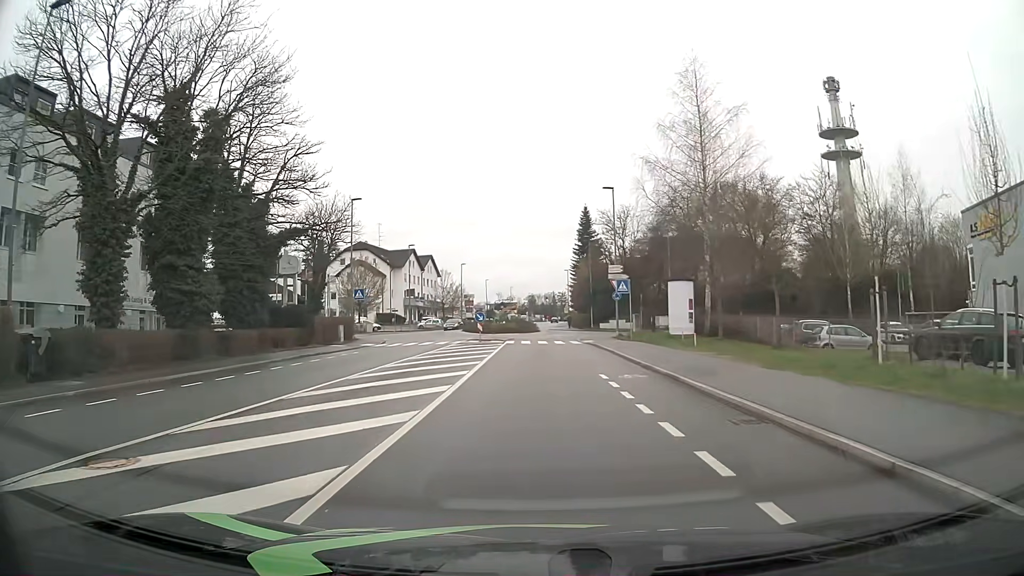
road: tertiary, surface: asphalt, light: Day
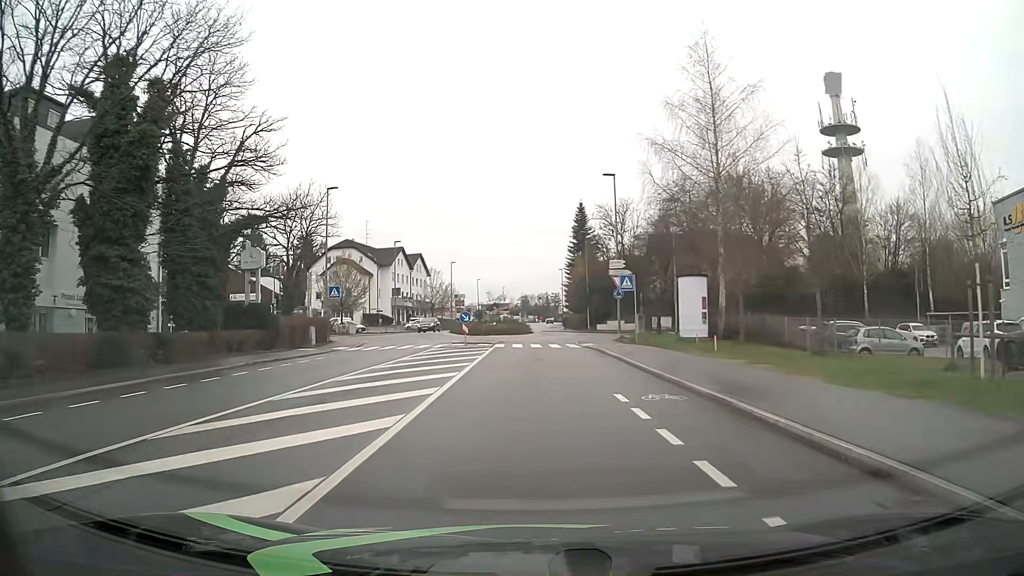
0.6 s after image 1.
(0.0, +4.5) m; +1°
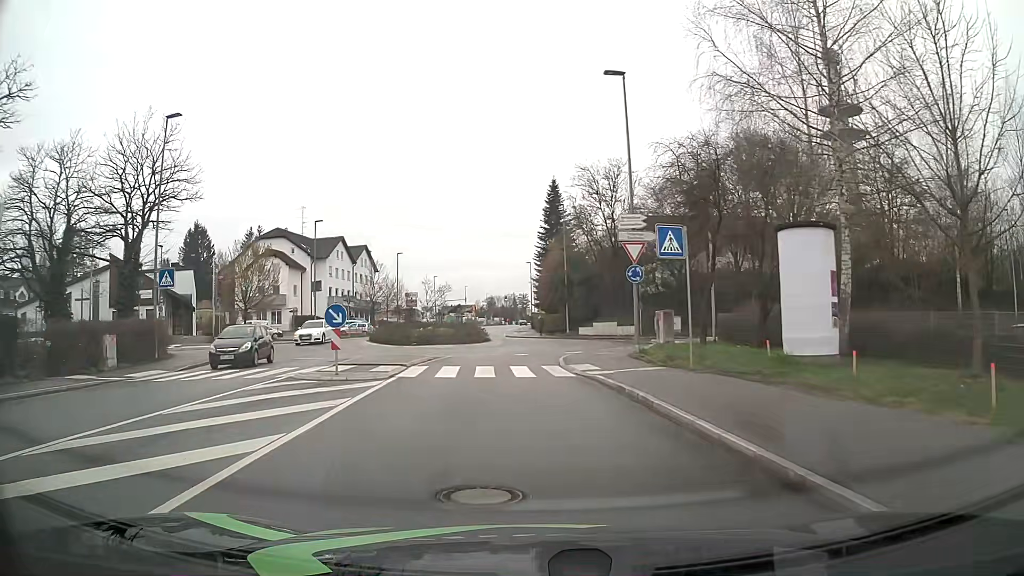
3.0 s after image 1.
(+0.5, +17.9) m; +3°
(0, +10) (-1, +20) (+1, +30) (+3, +39) (-1, +49) (-4, +58) (-5, +68) (-5, +78) (-6, +88) (-6, +98) m
